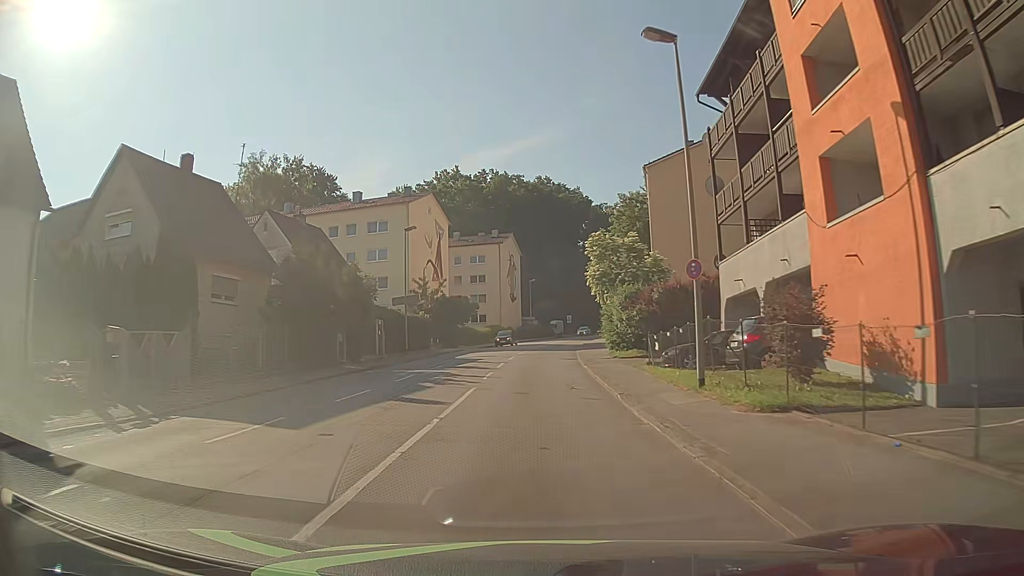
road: tertiary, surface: asphalt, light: Day
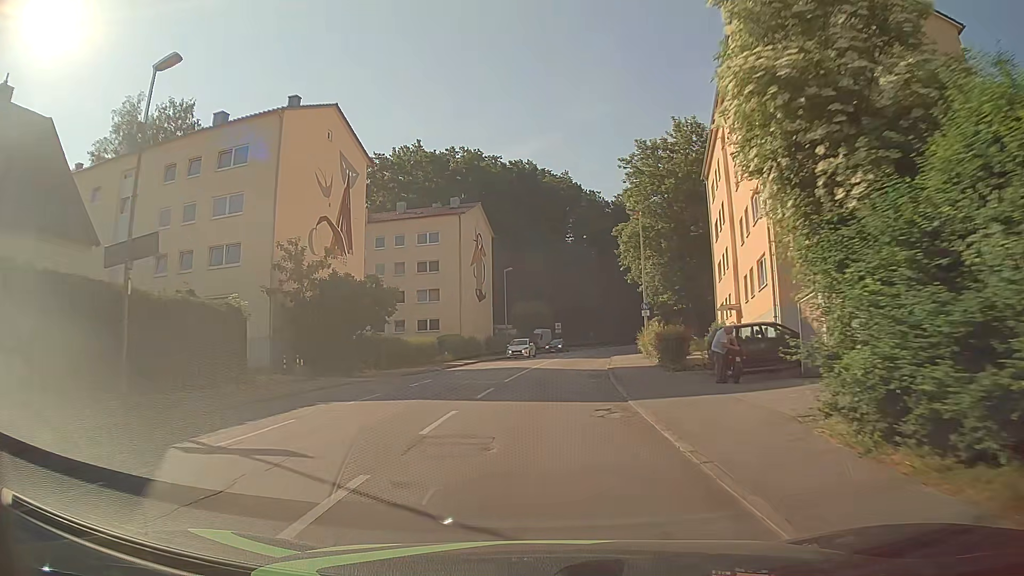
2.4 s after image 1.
(+0.4, +29.4) m; +2°
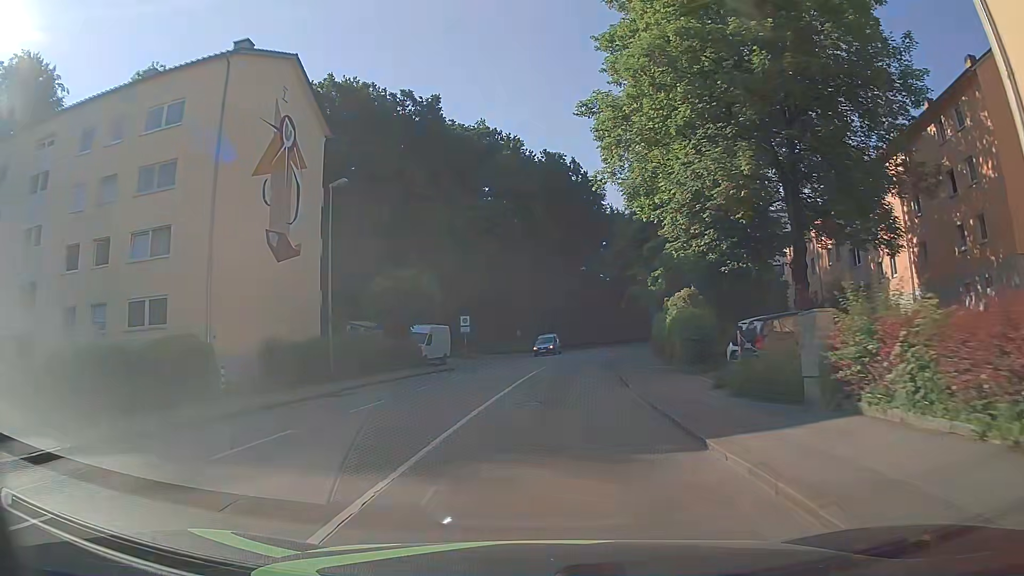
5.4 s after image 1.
(+1.8, +37.2) m; +7°
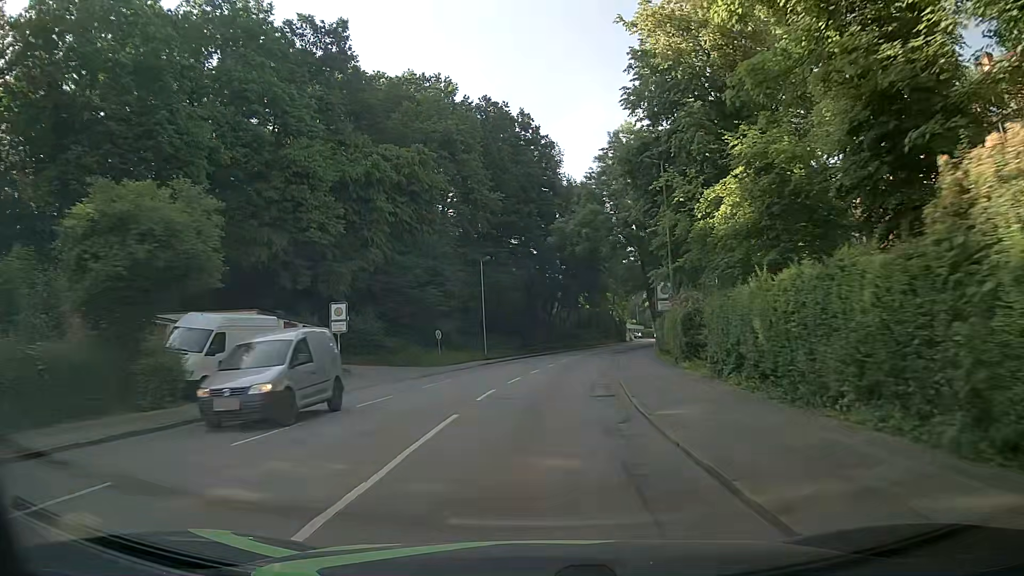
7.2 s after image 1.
(+0.8, +22.7) m; +3°
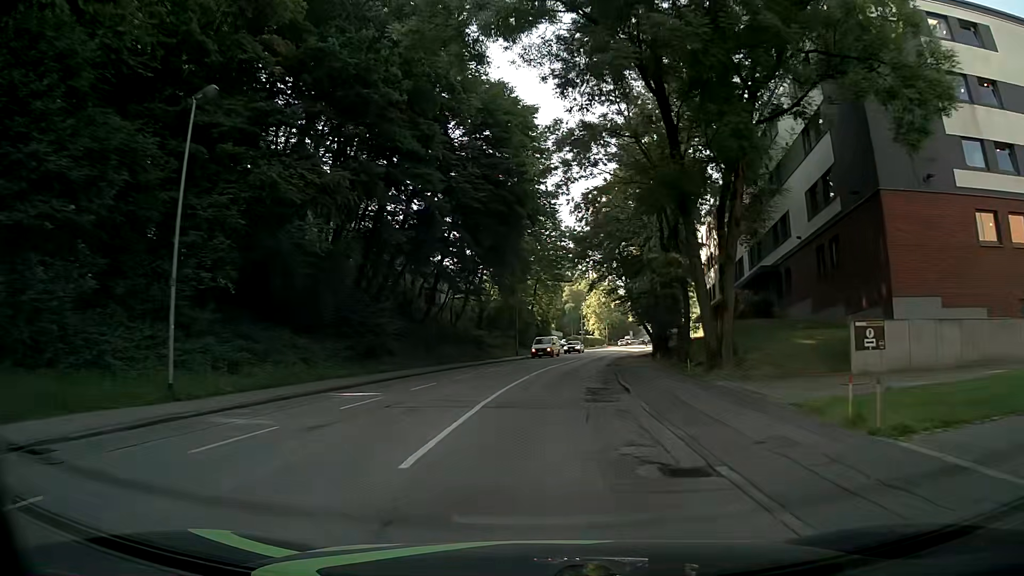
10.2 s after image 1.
(+2.8, +37.9) m; +8°
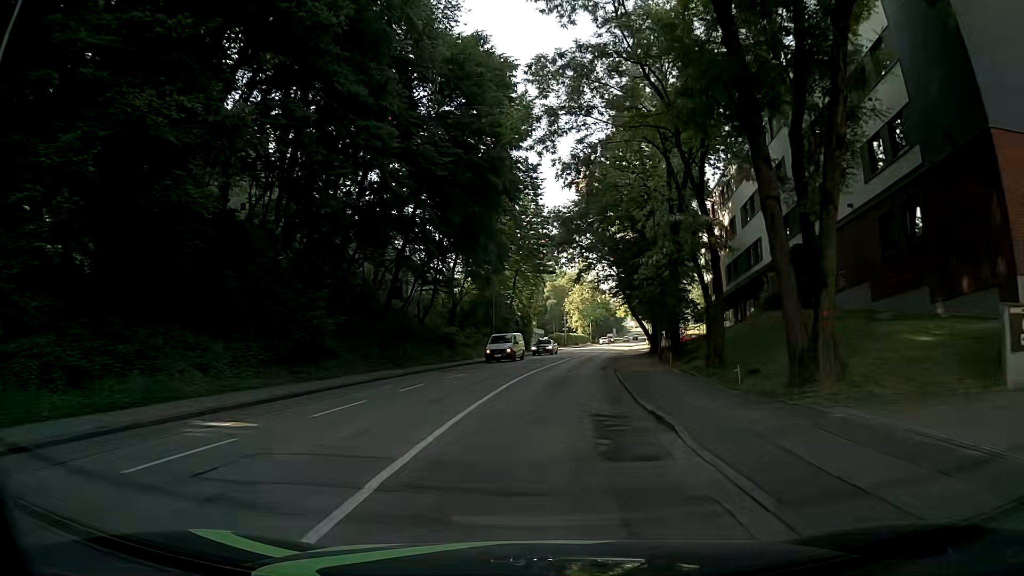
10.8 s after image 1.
(+0.1, +7.6) m; +2°
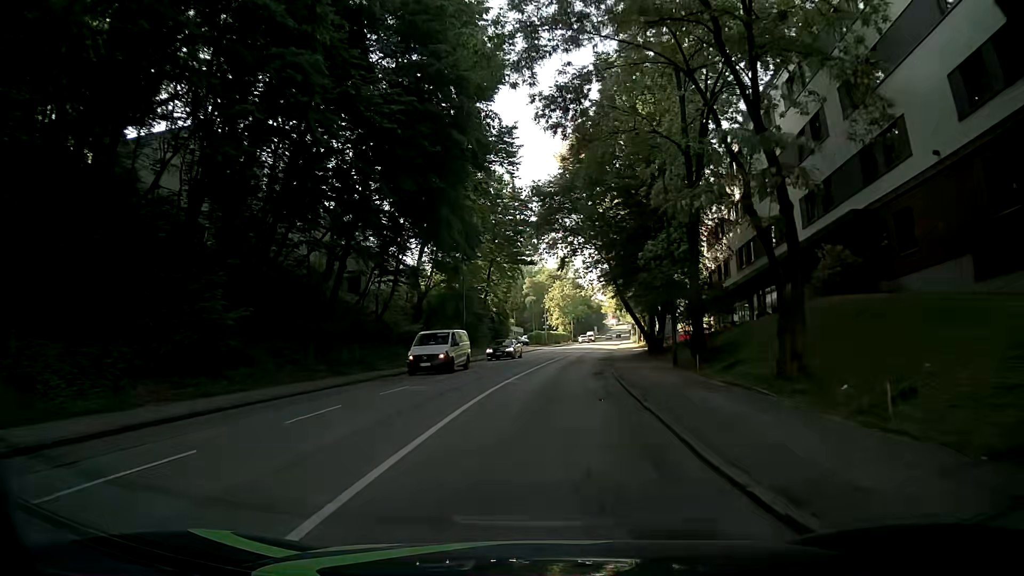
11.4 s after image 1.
(0.0, +7.6) m; +1°
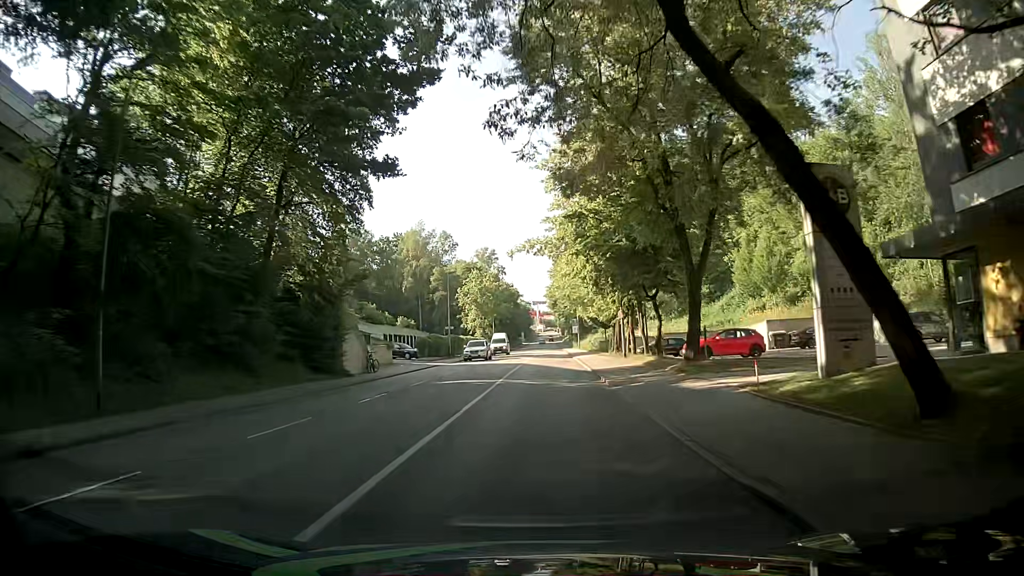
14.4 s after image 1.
(+2.3, +37.9) m; +6°
(0, +10) (+1, +20) (+1, +30) (+2, +40) (+2, +50) (+3, +60) (+3, +70) (+4, +80) (+4, +90) (+5, +100) m
